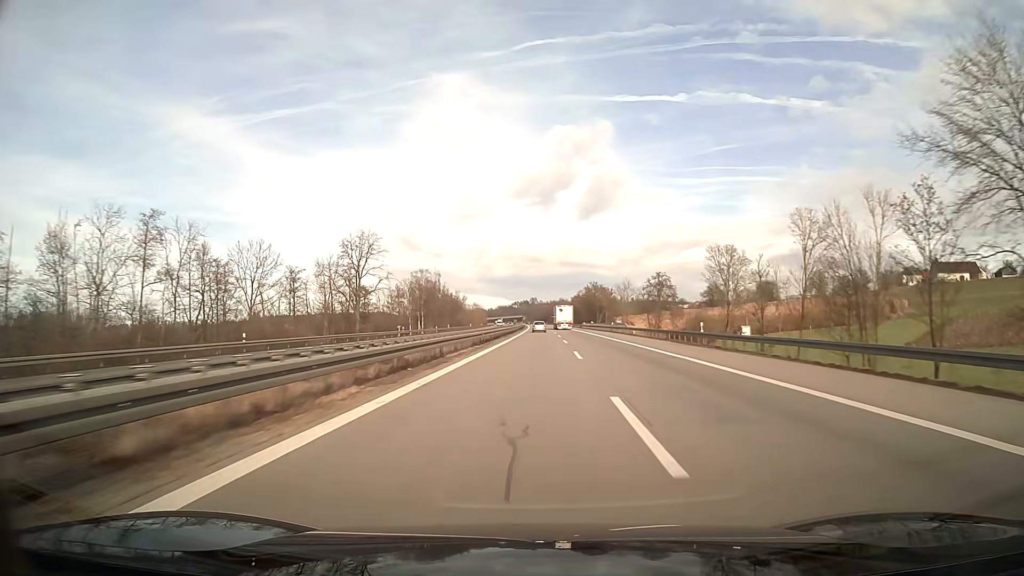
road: motorway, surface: asphalt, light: Day
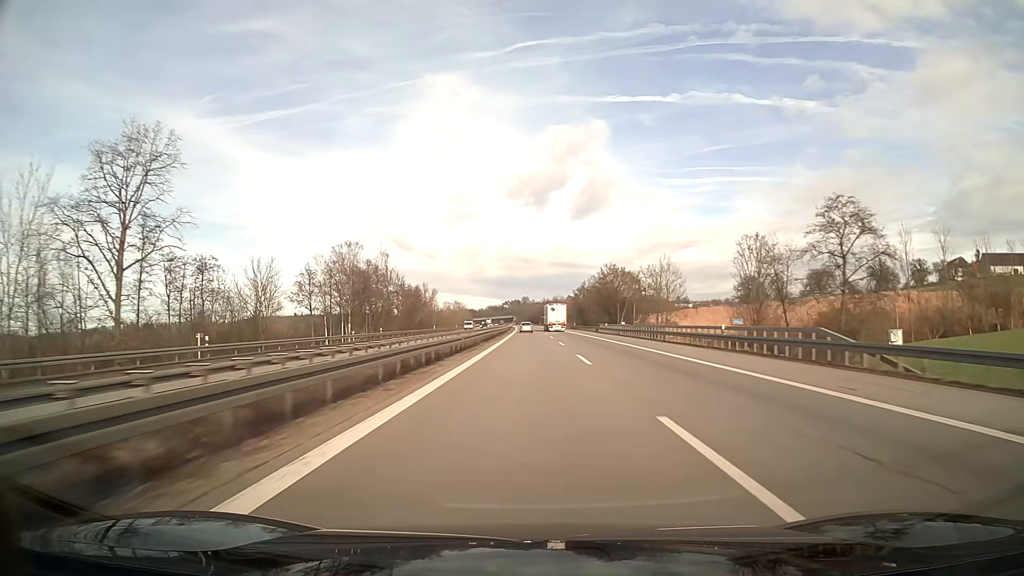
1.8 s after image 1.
(+0.4, +56.8) m; 0°
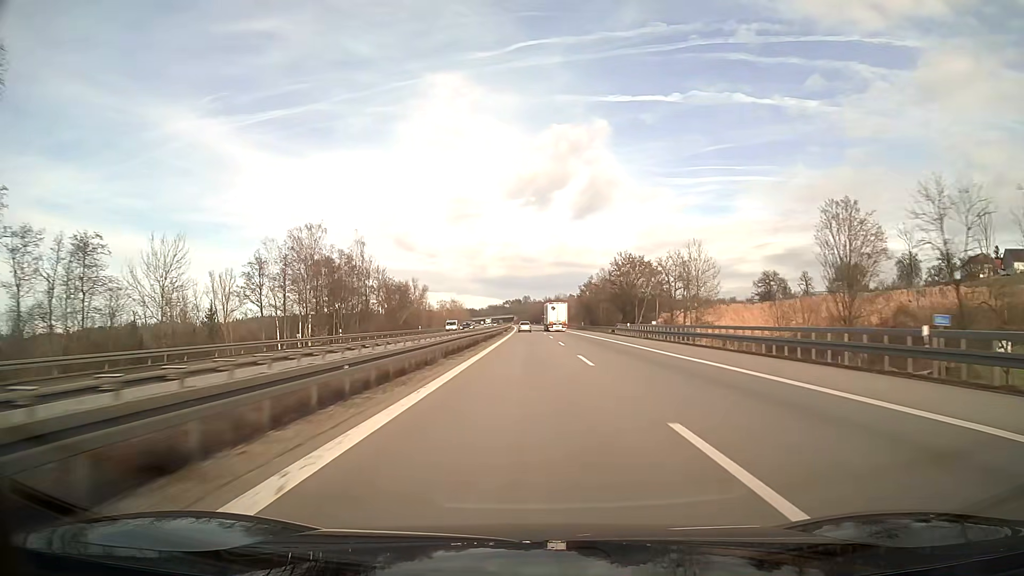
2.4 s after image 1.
(0.0, +19.0) m; 0°
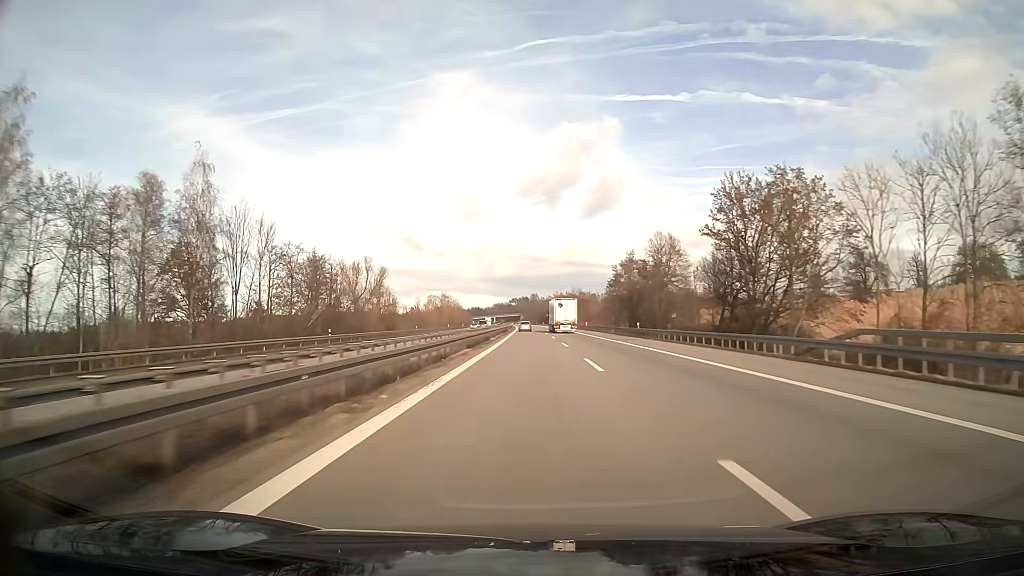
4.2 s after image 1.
(-0.3, +57.0) m; -1°
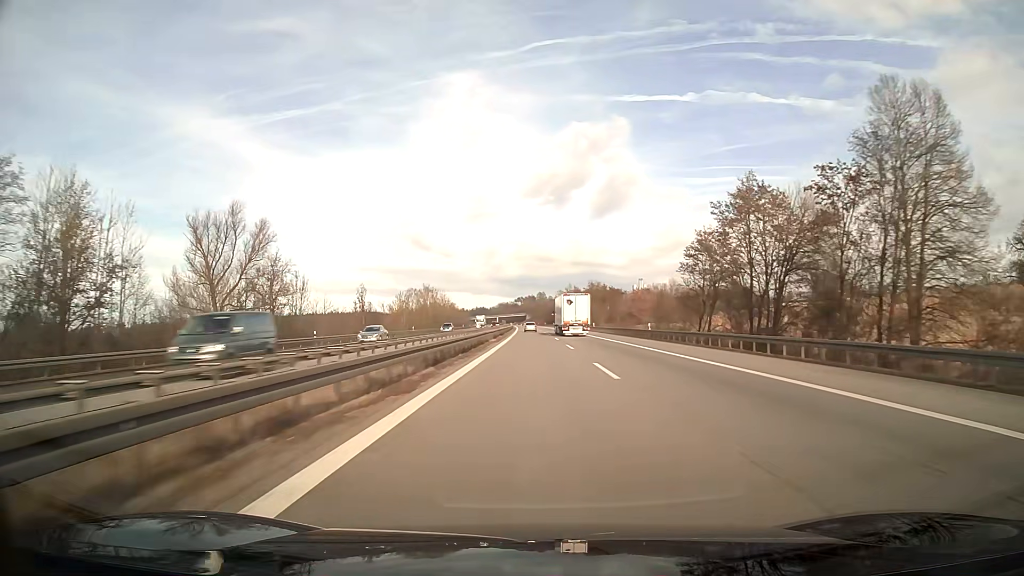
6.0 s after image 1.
(-0.3, +57.1) m; -1°
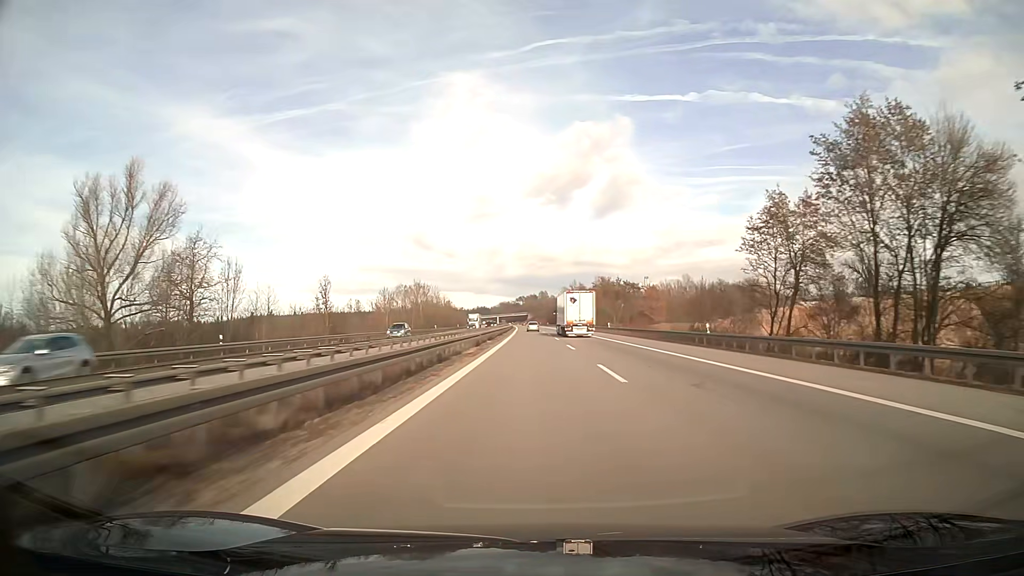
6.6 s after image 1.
(0.0, +19.0) m; 0°
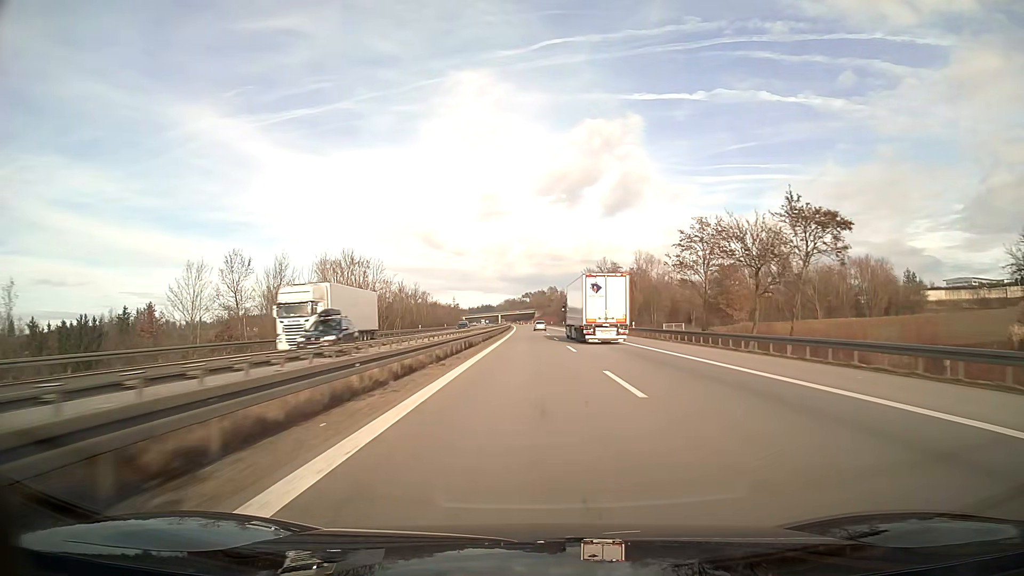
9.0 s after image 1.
(-0.4, +76.1) m; -1°
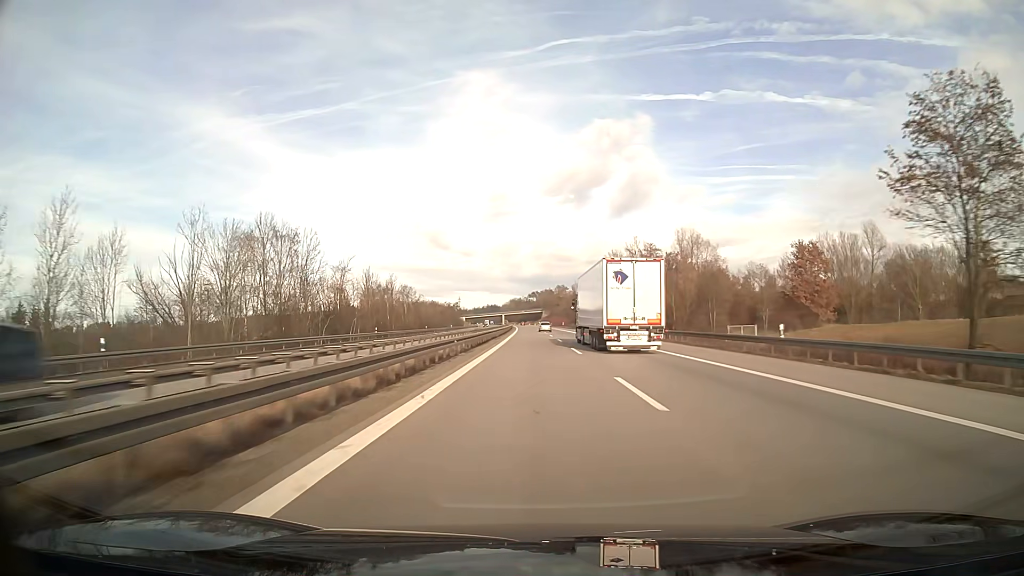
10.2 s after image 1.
(-0.2, +38.1) m; 0°
